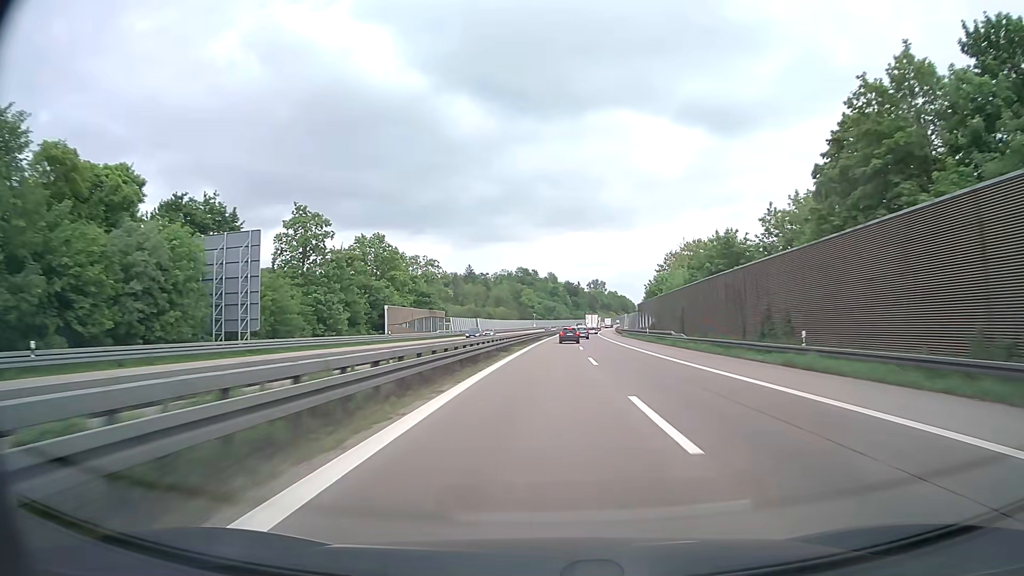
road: motorway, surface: asphalt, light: Day
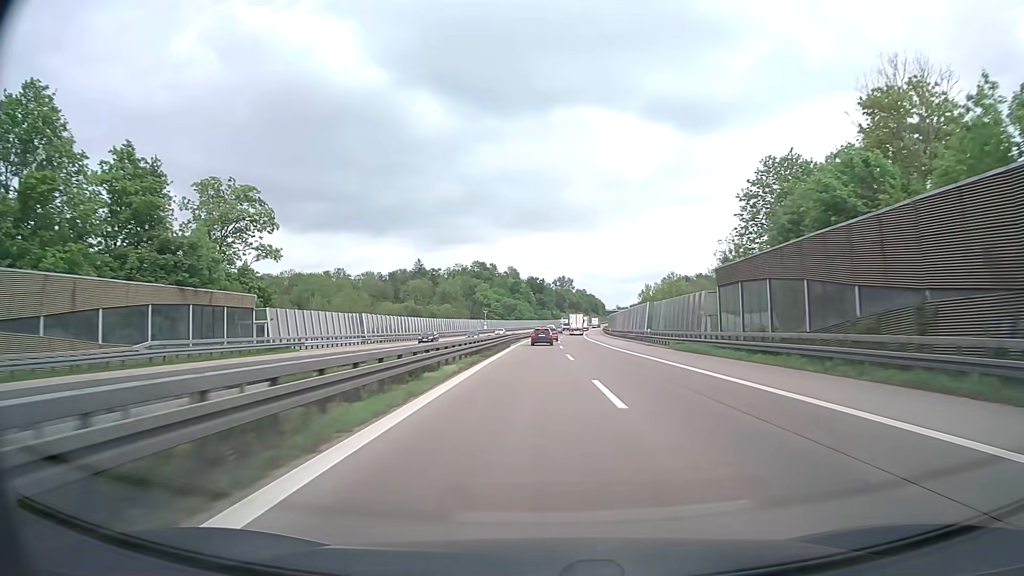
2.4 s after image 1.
(+2.2, +67.6) m; +3°
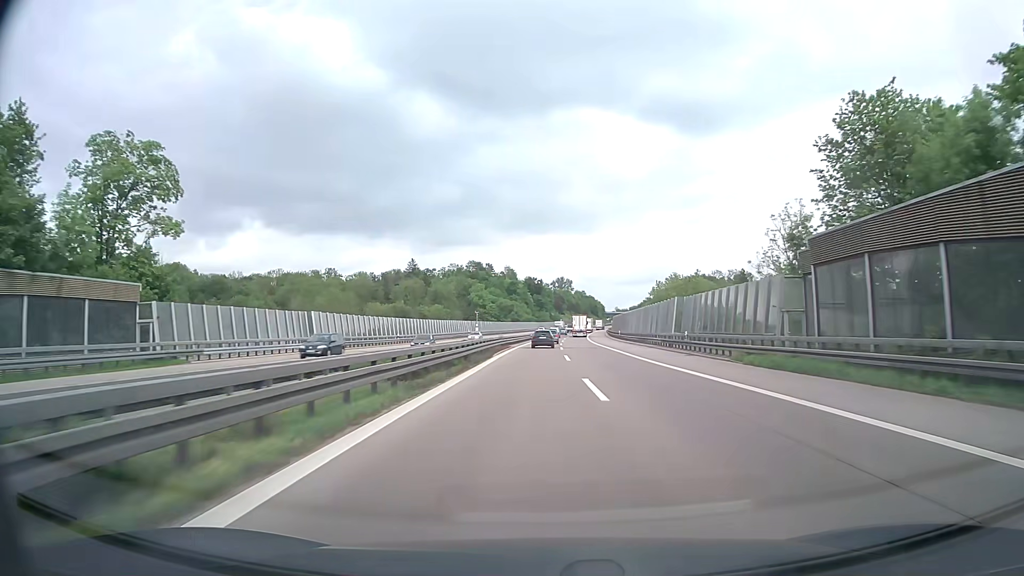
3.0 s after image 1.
(0.0, +16.2) m; 0°
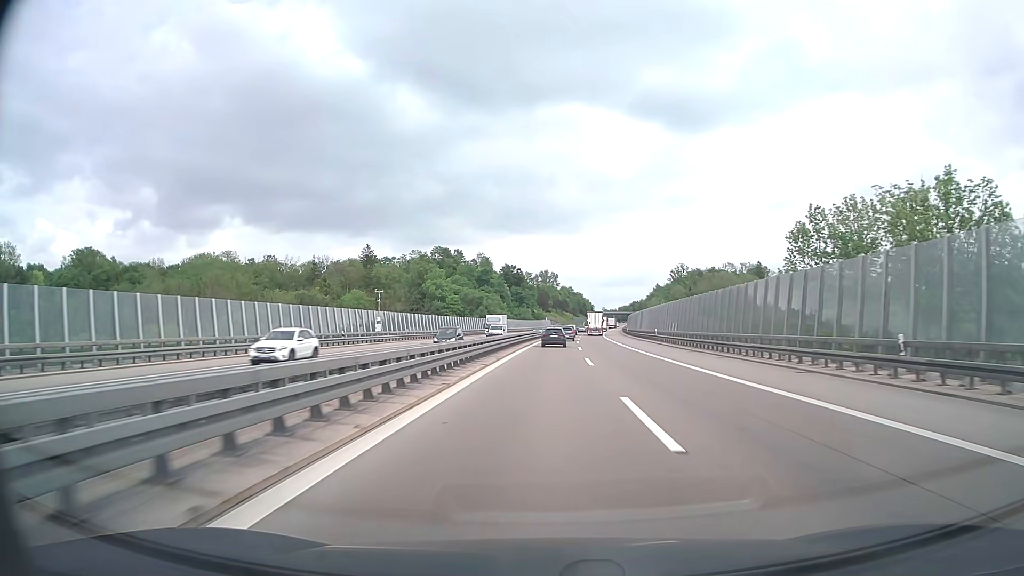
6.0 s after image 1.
(+0.7, +77.4) m; +2°
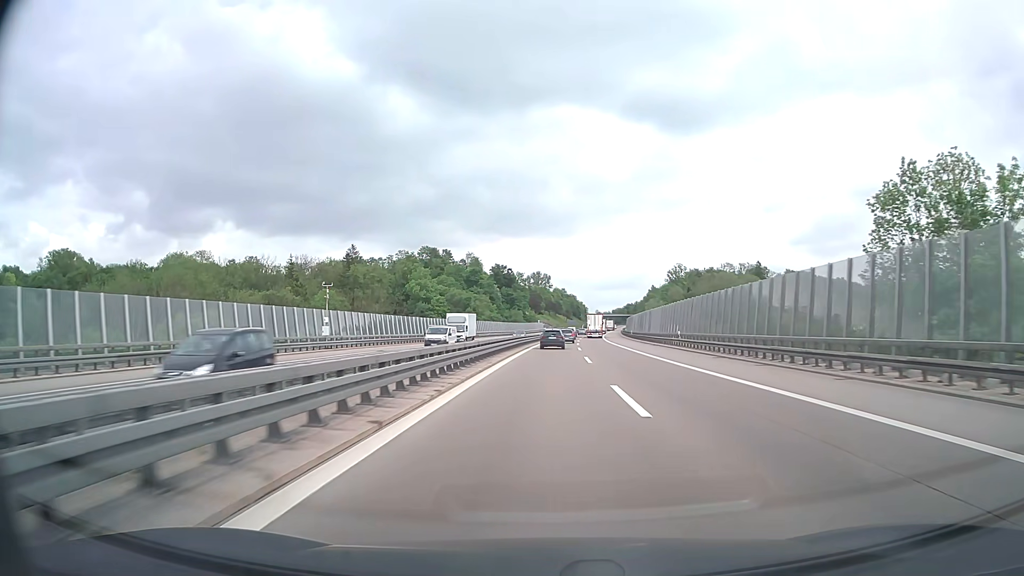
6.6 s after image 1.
(+0.1, +15.0) m; +1°
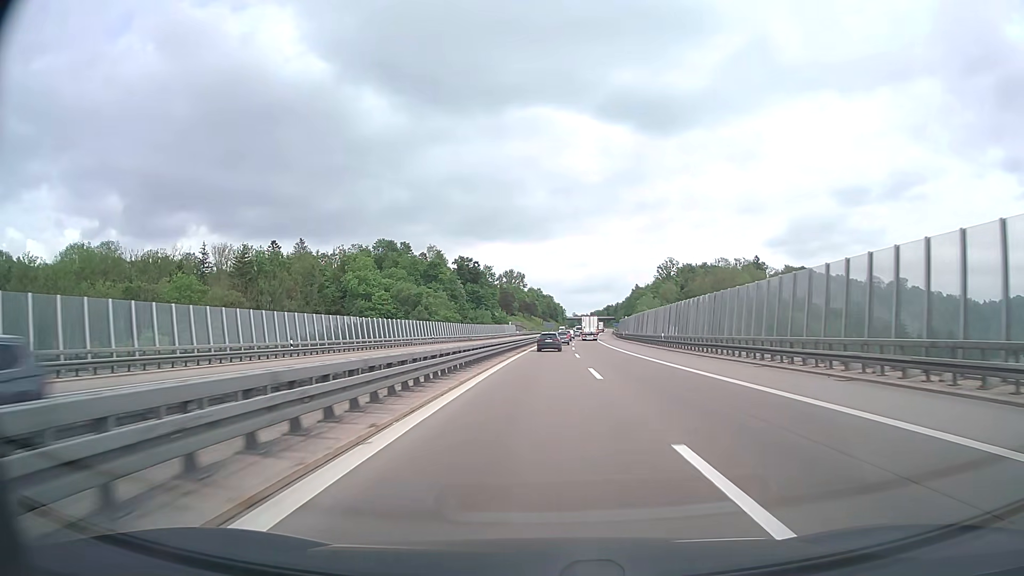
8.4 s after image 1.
(+0.8, +44.5) m; +2°
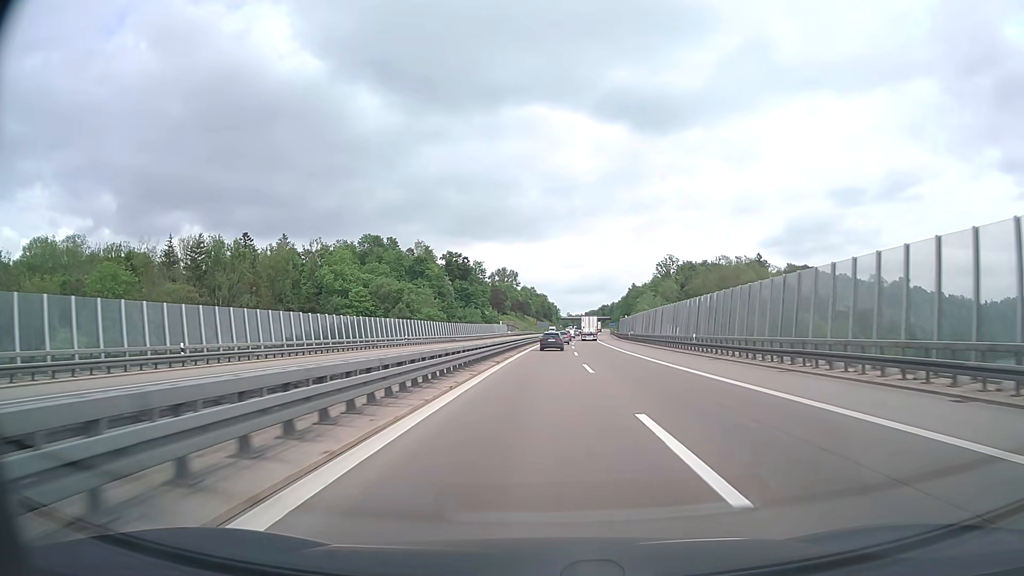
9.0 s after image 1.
(+0.1, +14.8) m; +1°
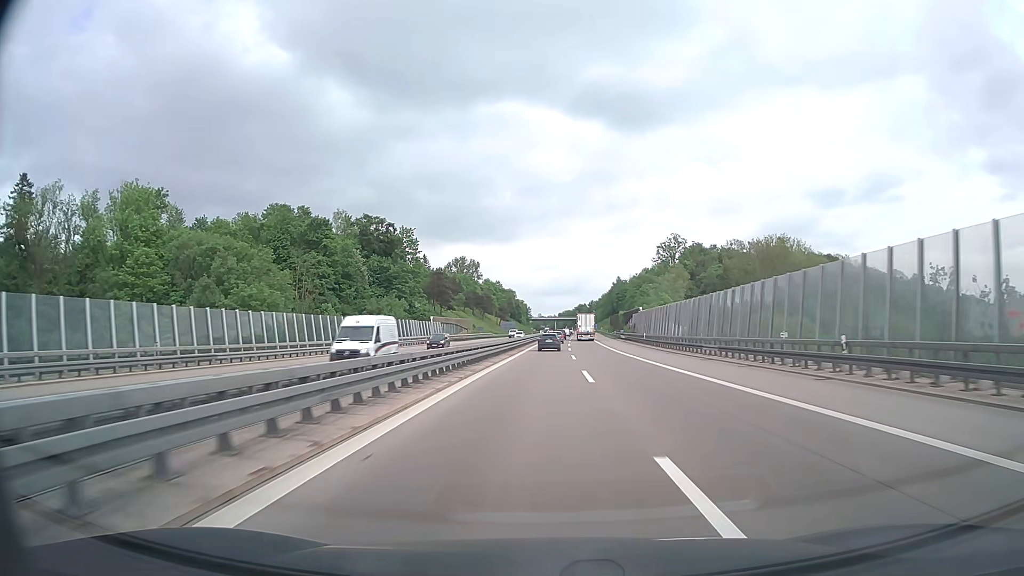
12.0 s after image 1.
(+2.0, +76.2) m; +2°
